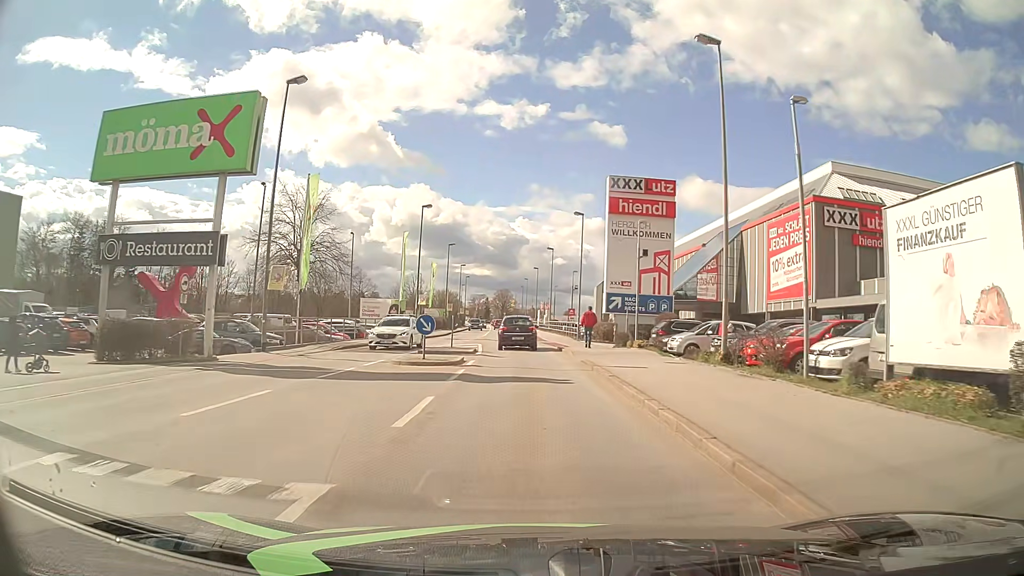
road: tertiary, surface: asphalt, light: Day
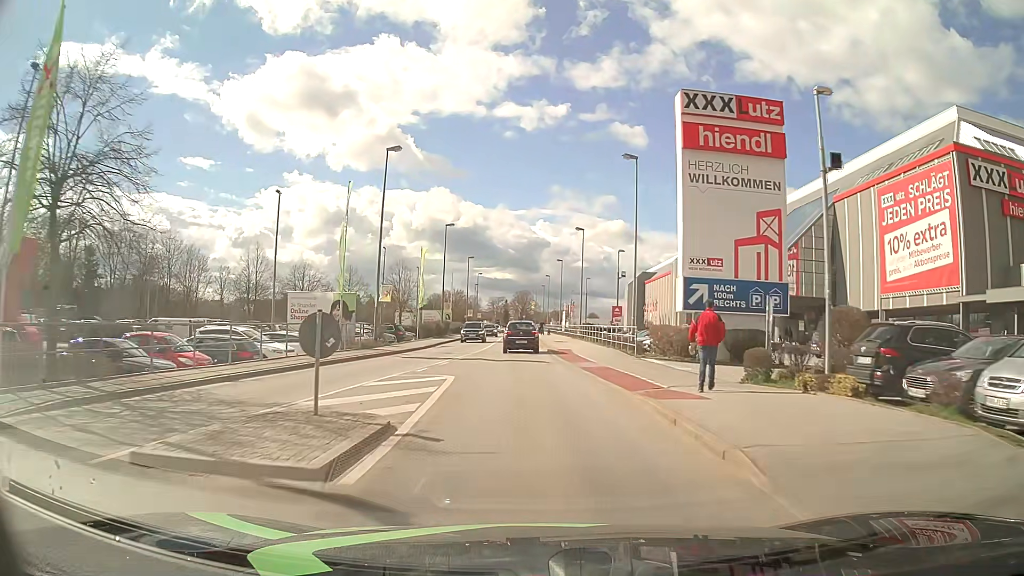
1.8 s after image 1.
(-0.3, +19.8) m; -2°
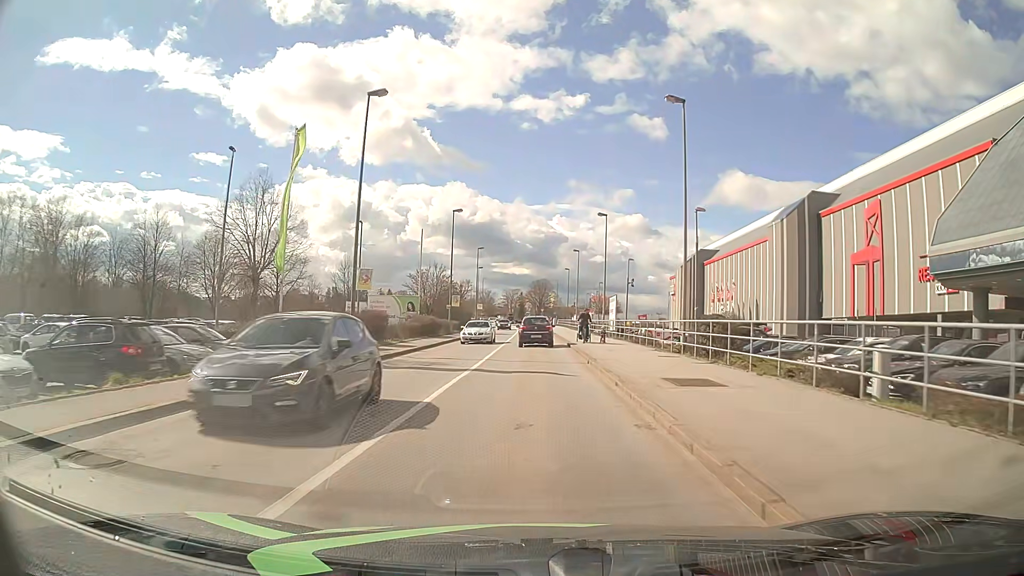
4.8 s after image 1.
(-0.8, +35.7) m; -1°
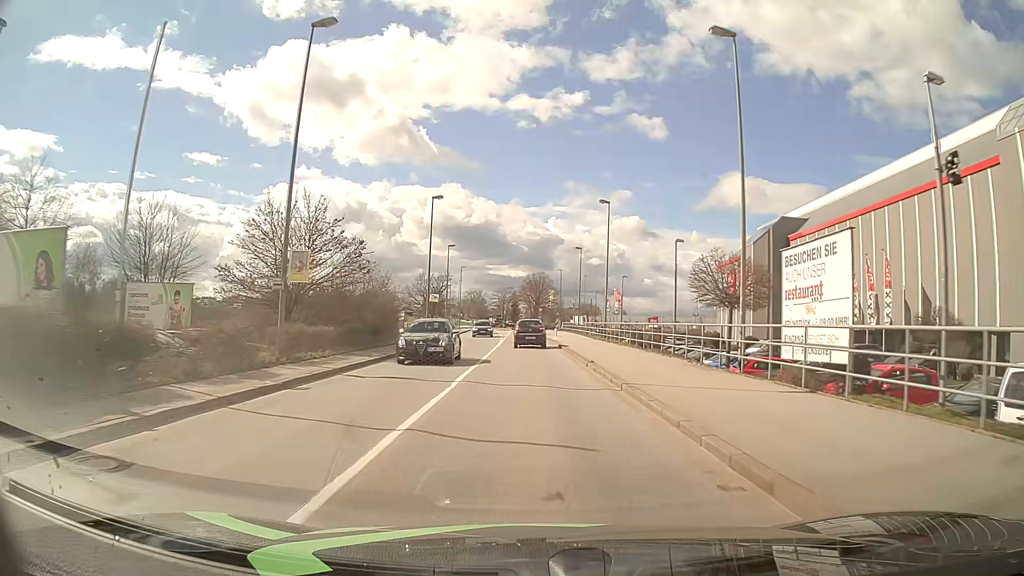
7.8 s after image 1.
(-0.2, +37.2) m; 0°
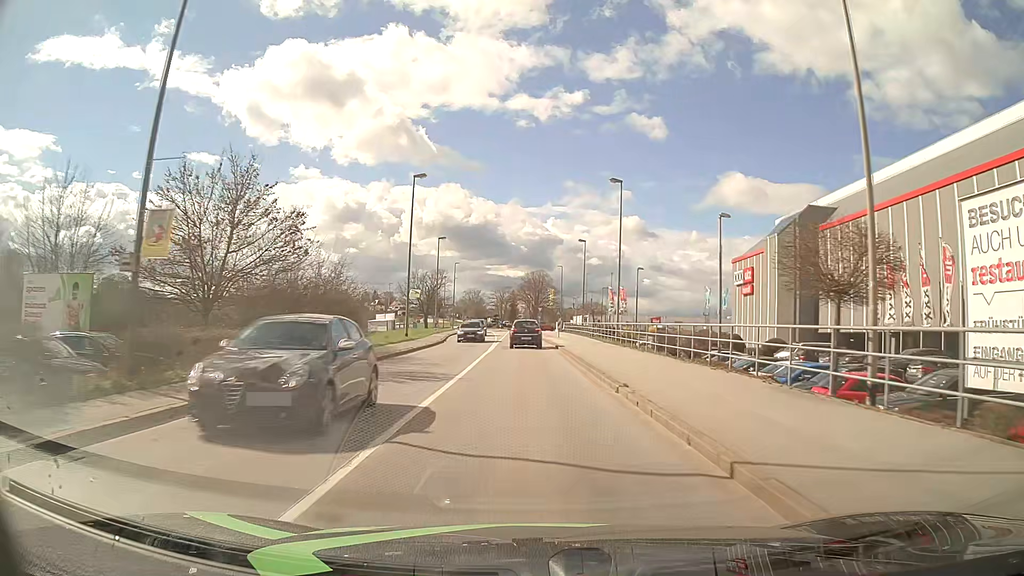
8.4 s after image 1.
(0.0, +7.5) m; 0°
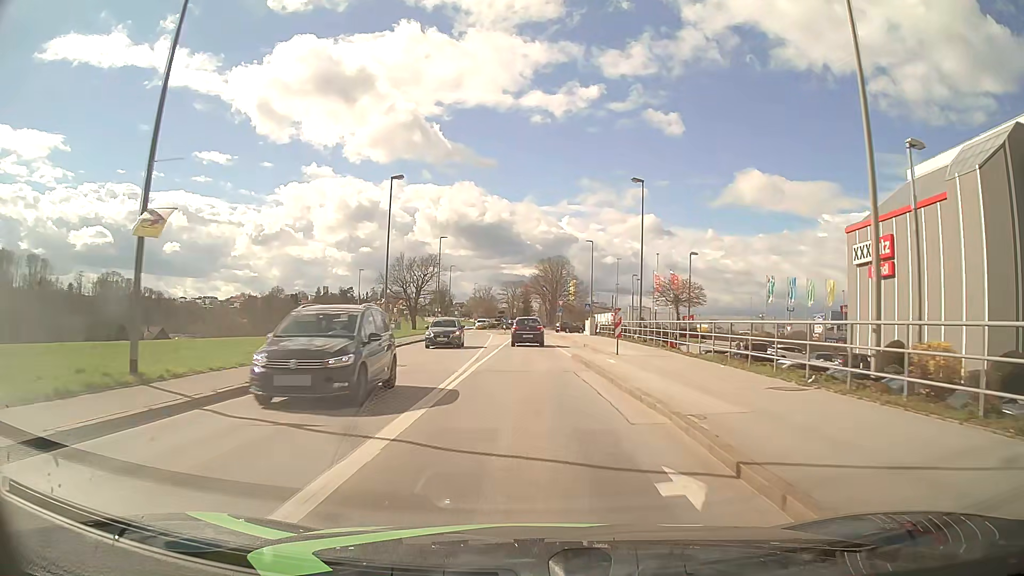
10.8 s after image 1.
(-0.3, +30.3) m; -1°
(0, +10) (0, +20) (0, +30) (0, +40) (0, +50) (0, +60) (0, +70) (+1, +80) (+5, +89) (+3, +99) m
